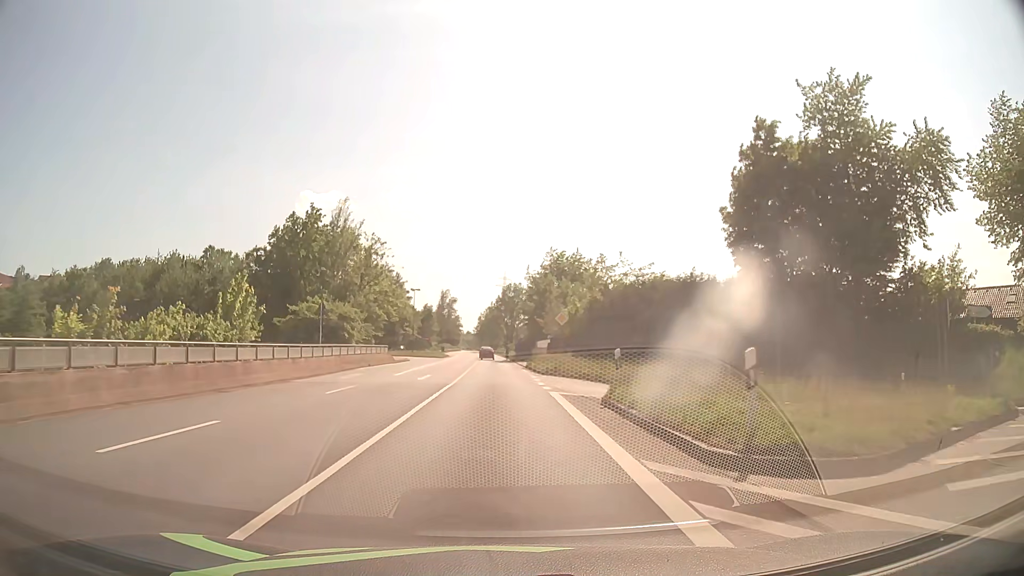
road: primary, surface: asphalt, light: Day
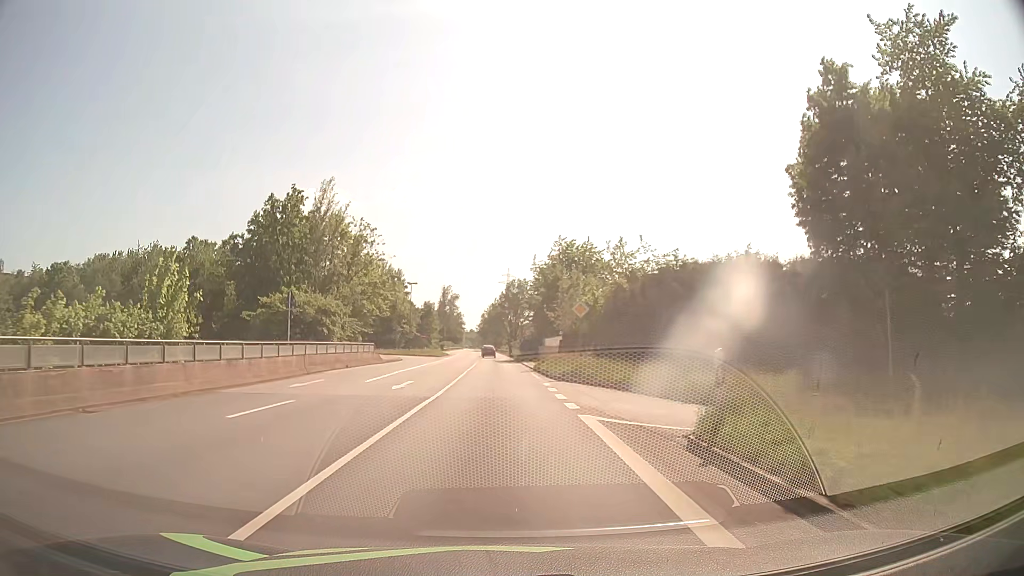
(0.0, +7.5) m; 0°
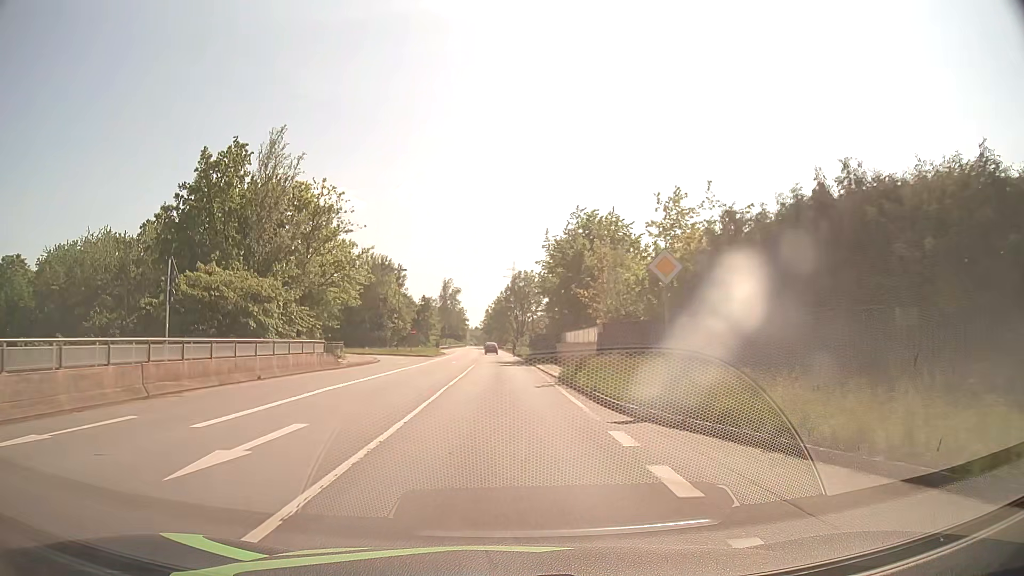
(-0.1, +15.0) m; 0°
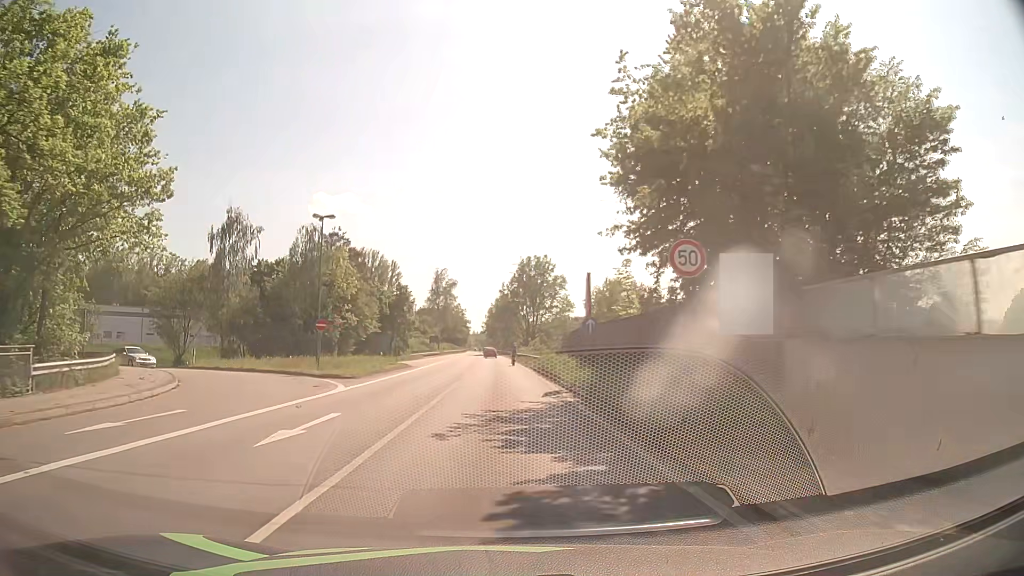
(-0.4, +37.1) m; -1°
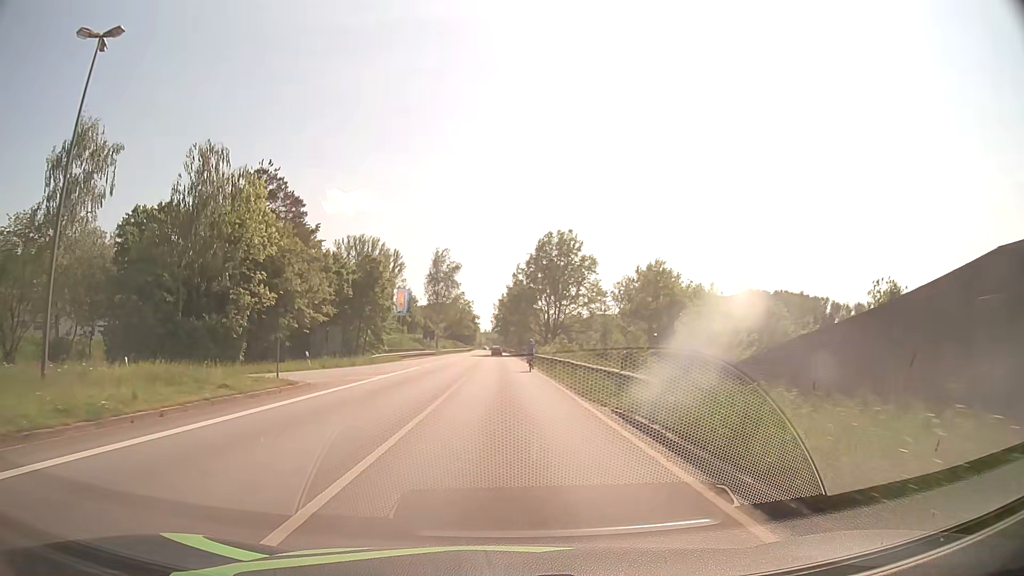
(-0.2, +29.2) m; -1°
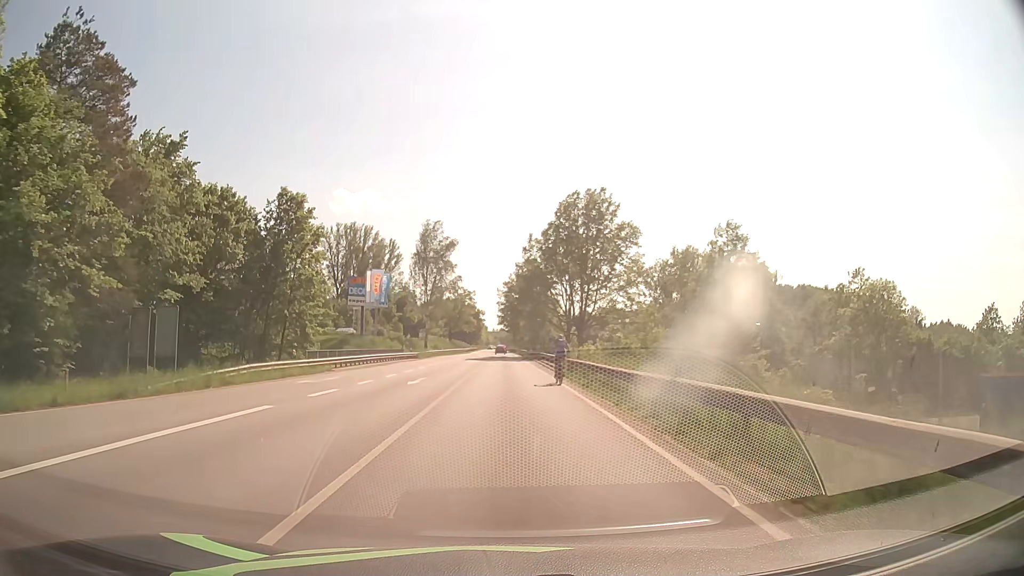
(-0.3, +29.0) m; -1°
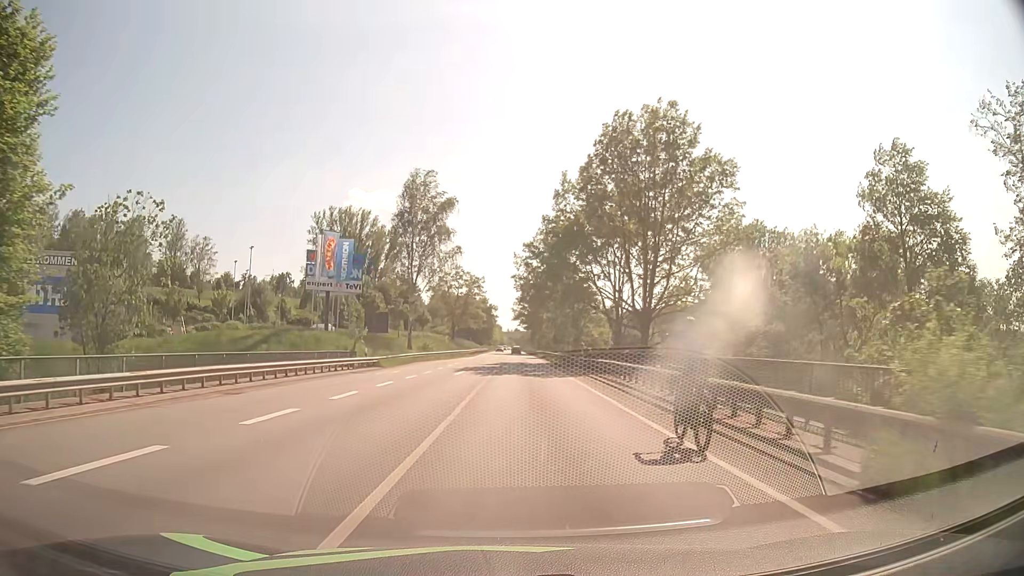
(-0.4, +30.3) m; -2°
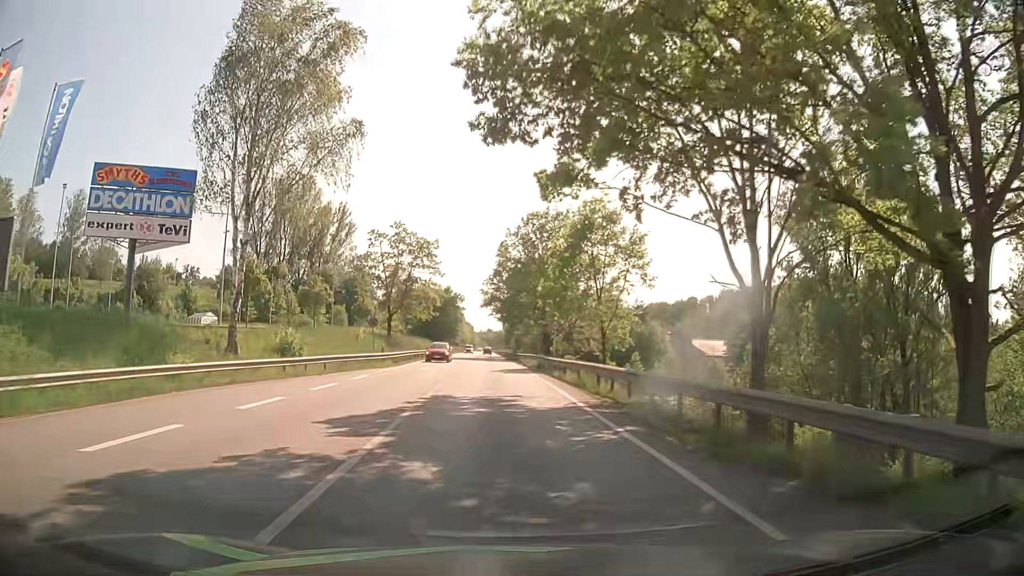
(+0.9, +40.2) m; +3°
(0, +10) (0, +20) (0, +30) (-1, +40) (-1, +50) (-1, +60) (-2, +70) (-2, +80) (-2, +90) (-3, +100) m
